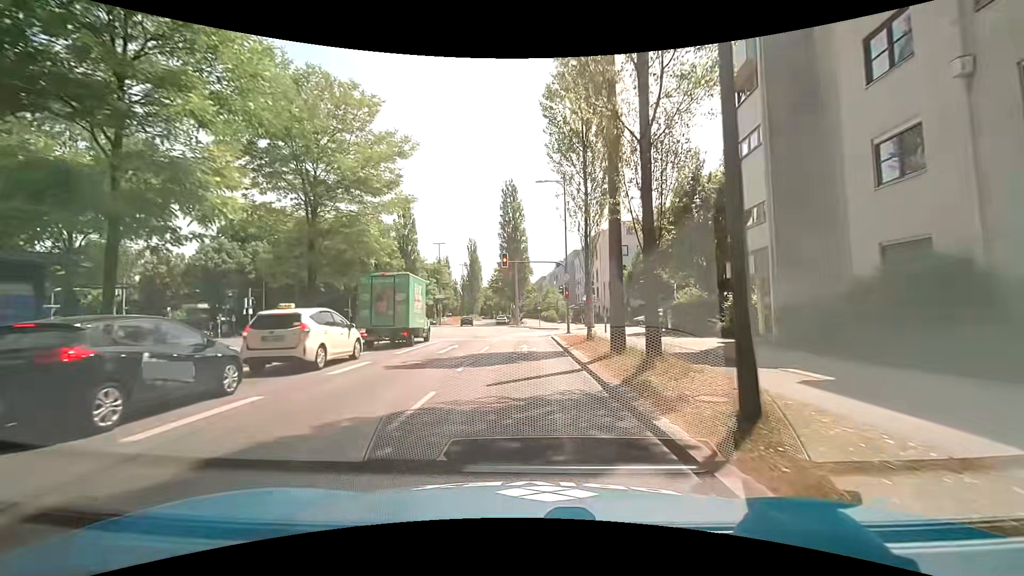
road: secondary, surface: asphalt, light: Day
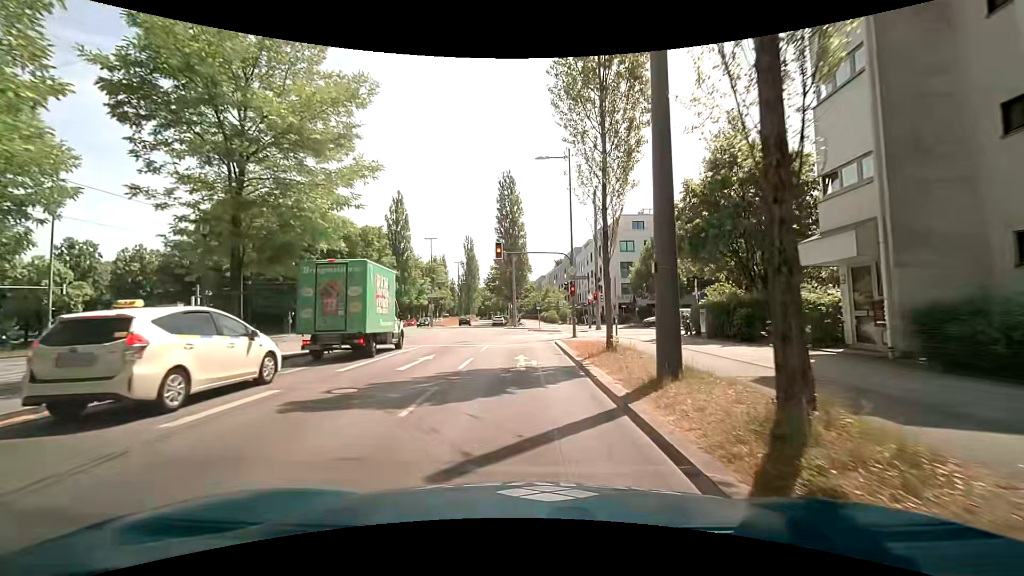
(0.0, +5.1) m; 0°
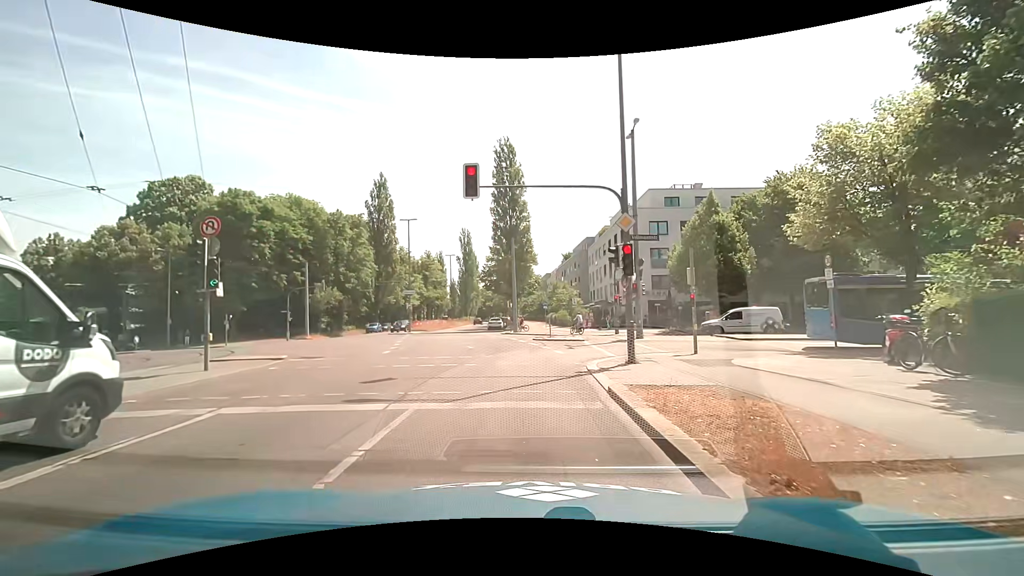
(0.0, +14.3) m; -1°
(0, +10) (-1, +20) (-2, +30) (-4, +40) (-6, +50) (-7, +59) (-7, +69) (-7, +79) (-8, +89) (-8, +99) m
